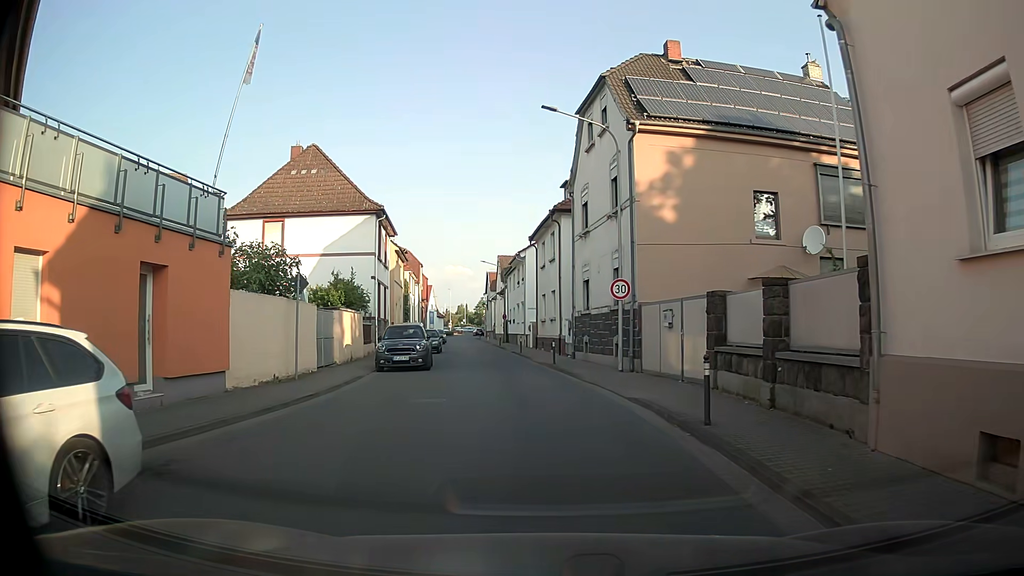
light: Day
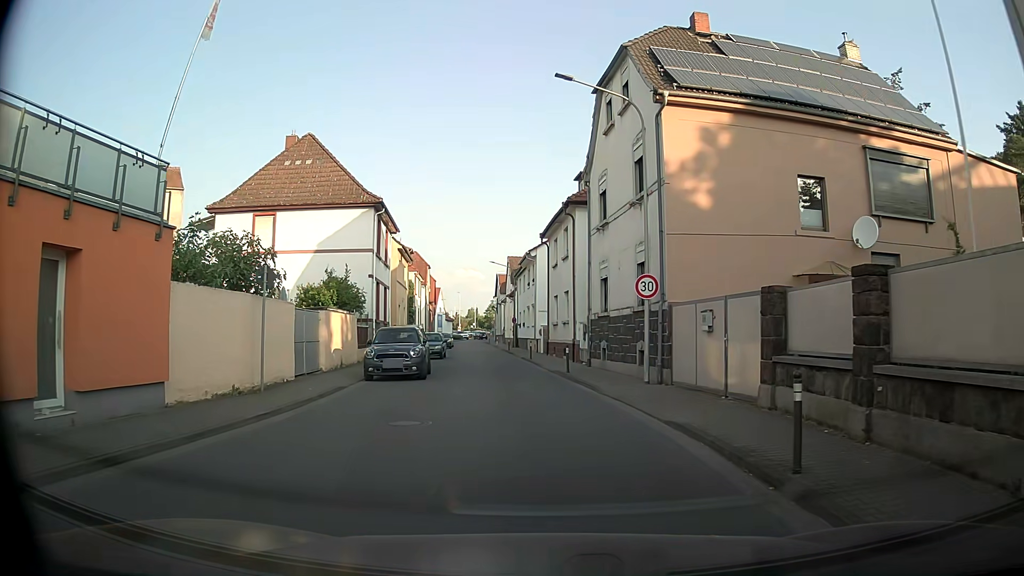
(0.0, +2.9) m; -1°
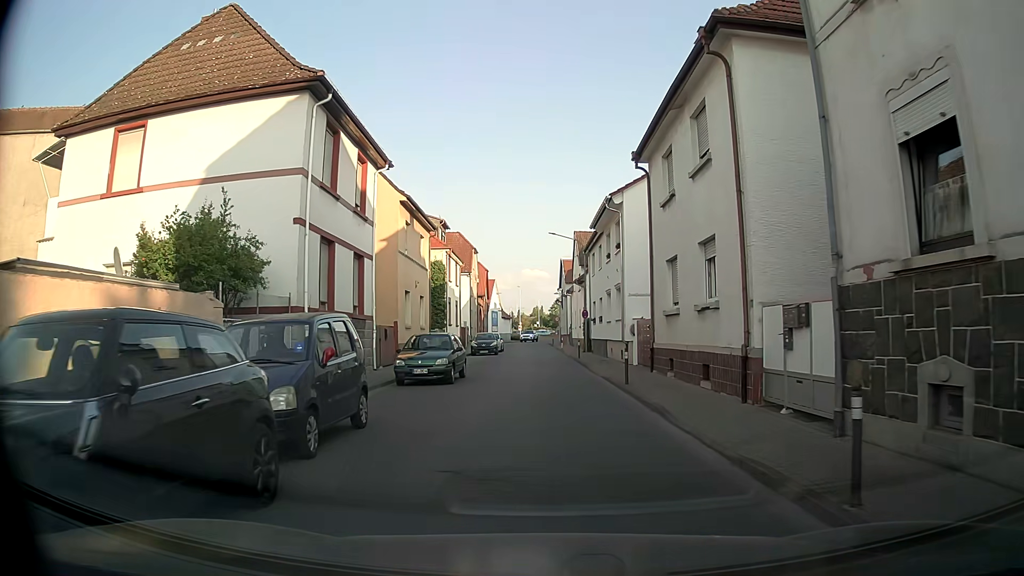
(-0.6, +17.3) m; -5°
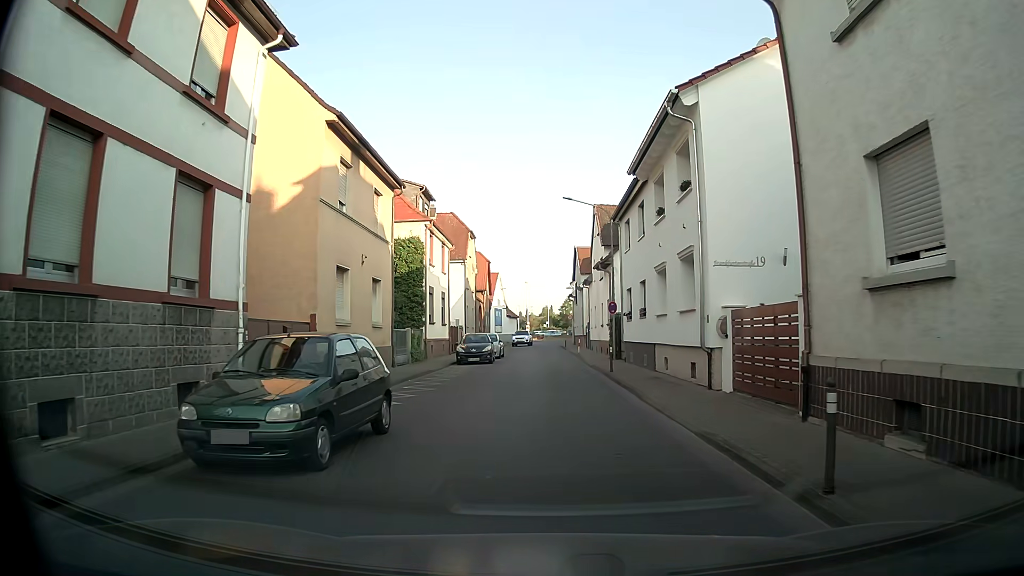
(-0.1, +11.6) m; -1°
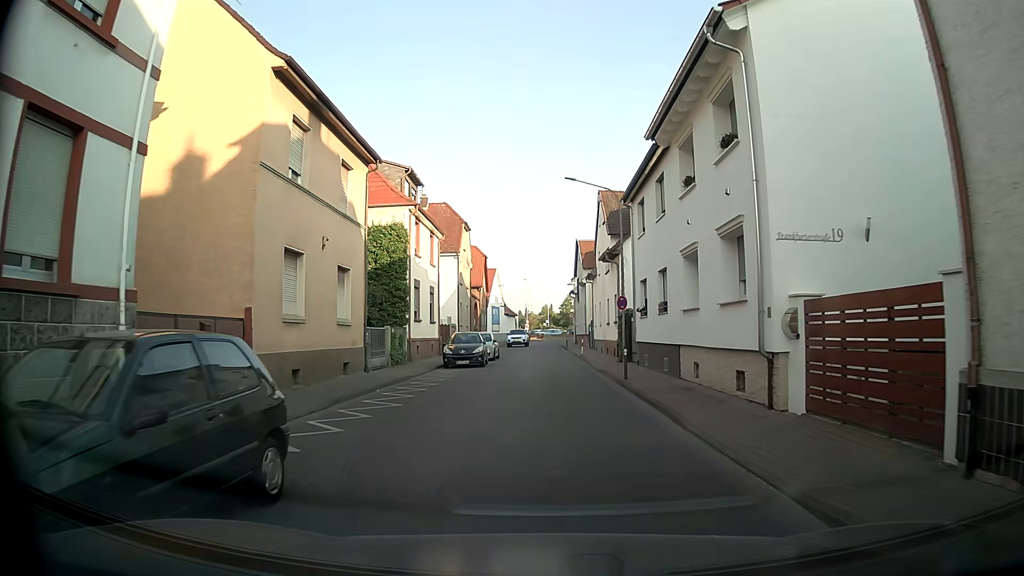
(0.0, +4.0) m; 0°
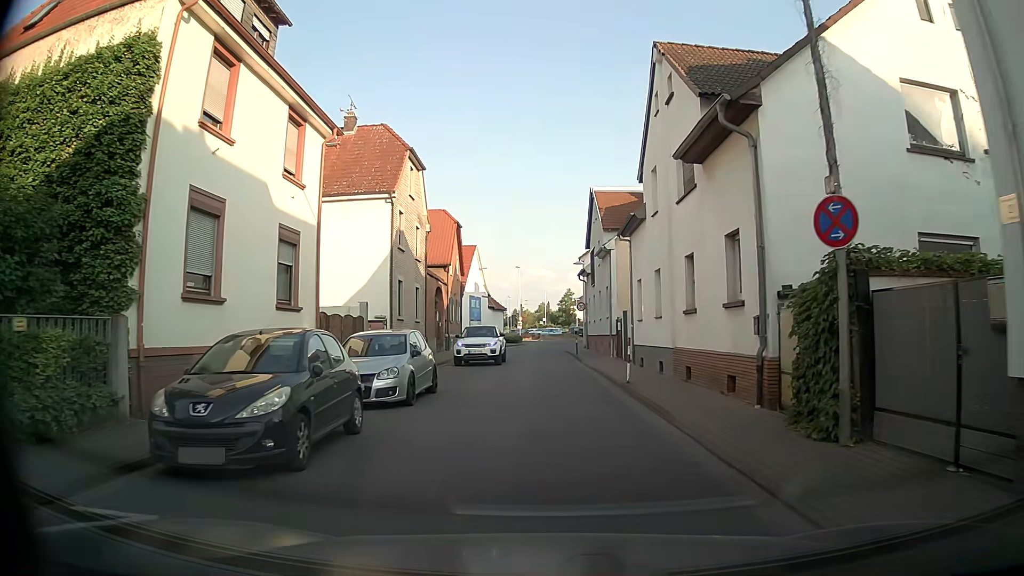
(0.0, +20.7) m; +1°
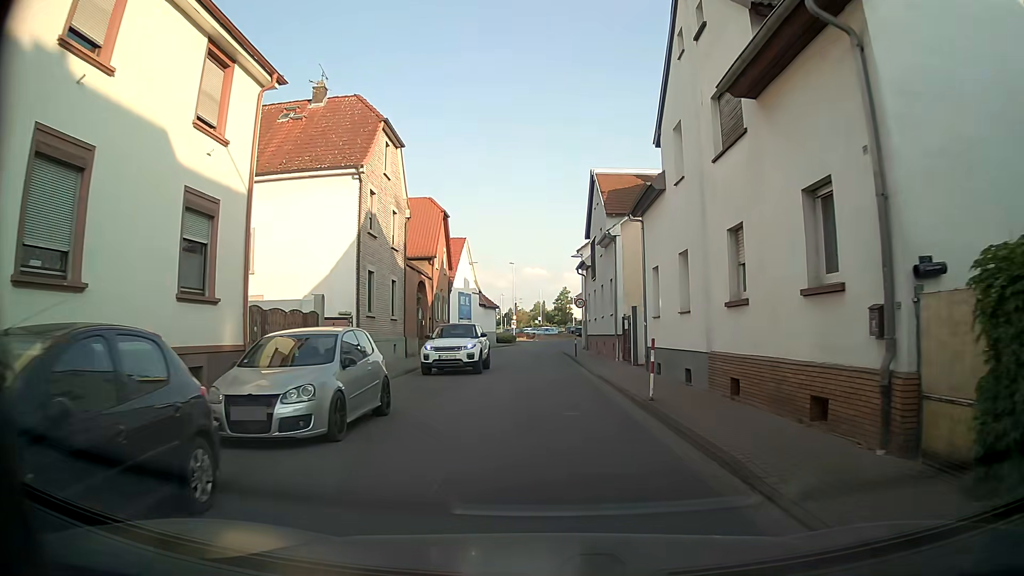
(0.0, +4.3) m; -1°
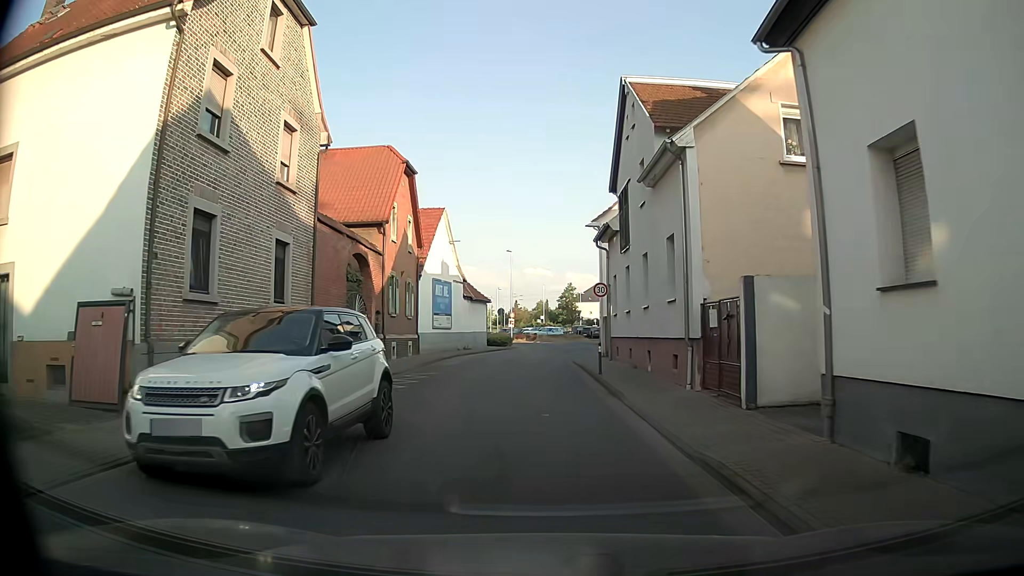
(+0.2, +13.2) m; +1°
(0, +10) (-1, +20) (-1, +30) (0, +40) (+2, +50) (+1, +60) (-3, +68) (-11, +75) (-19, +81) (-27, +86) m
